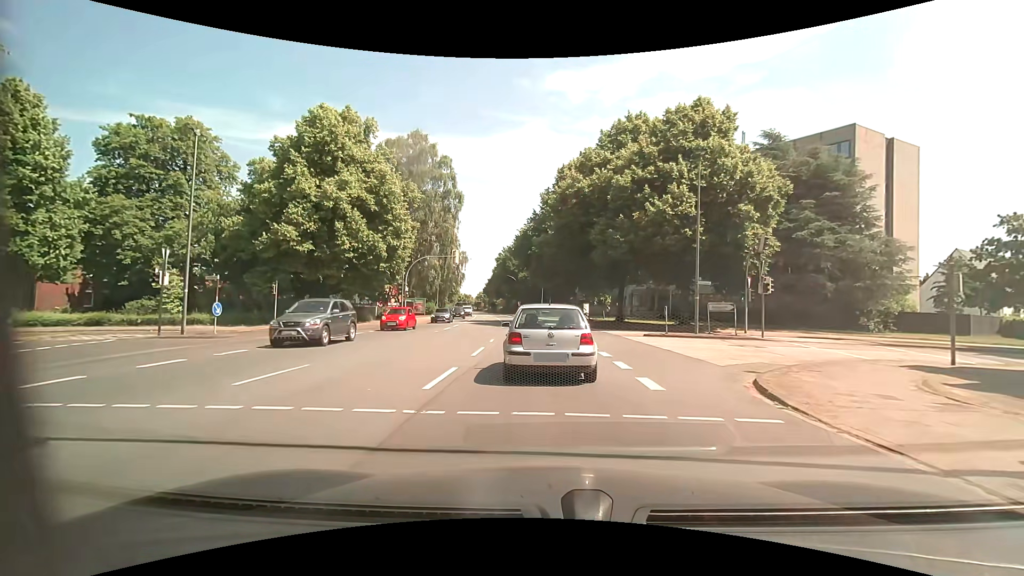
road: primary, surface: asphalt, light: Day
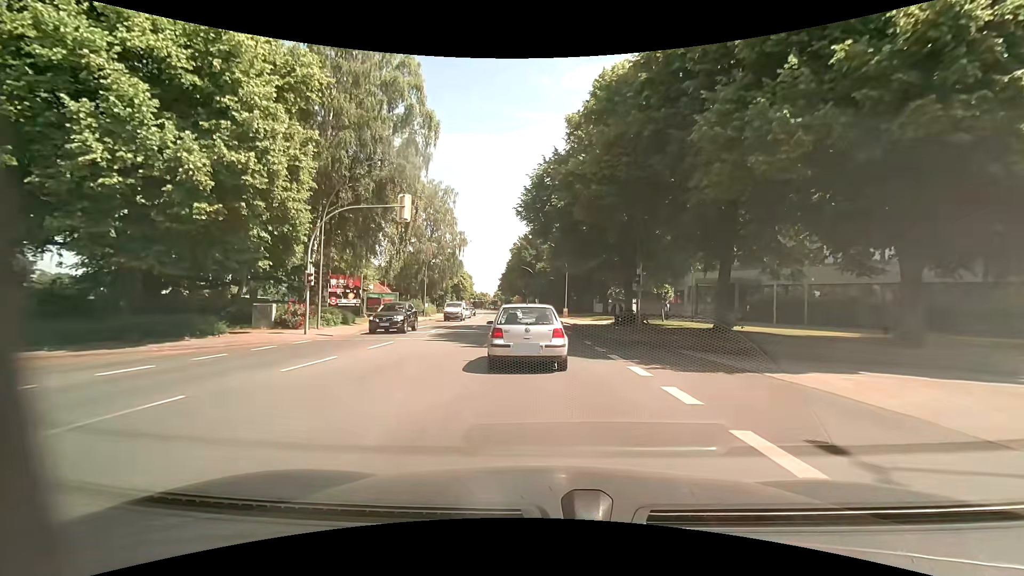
(-0.6, +22.9) m; -3°
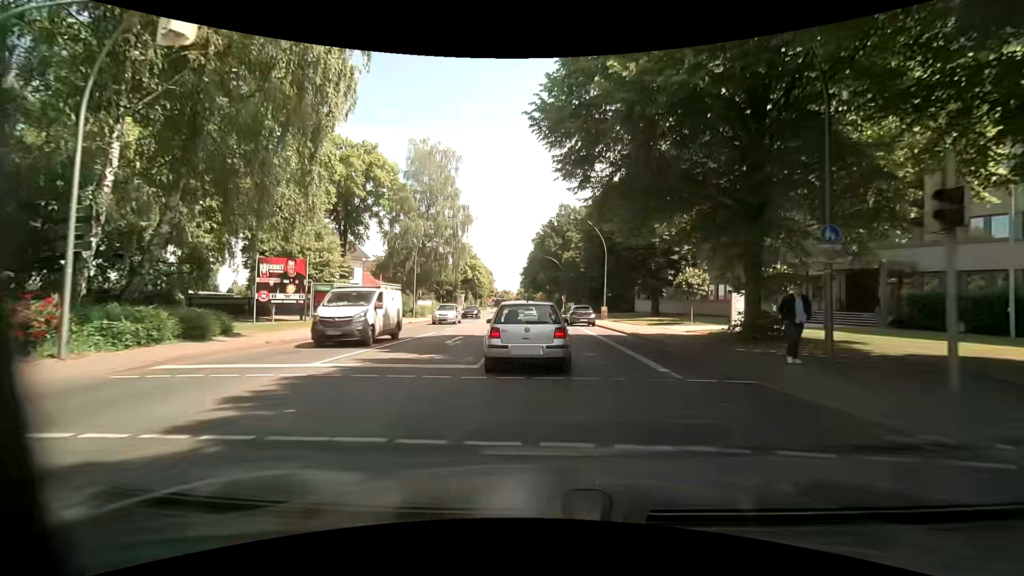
(-0.4, +16.6) m; -2°
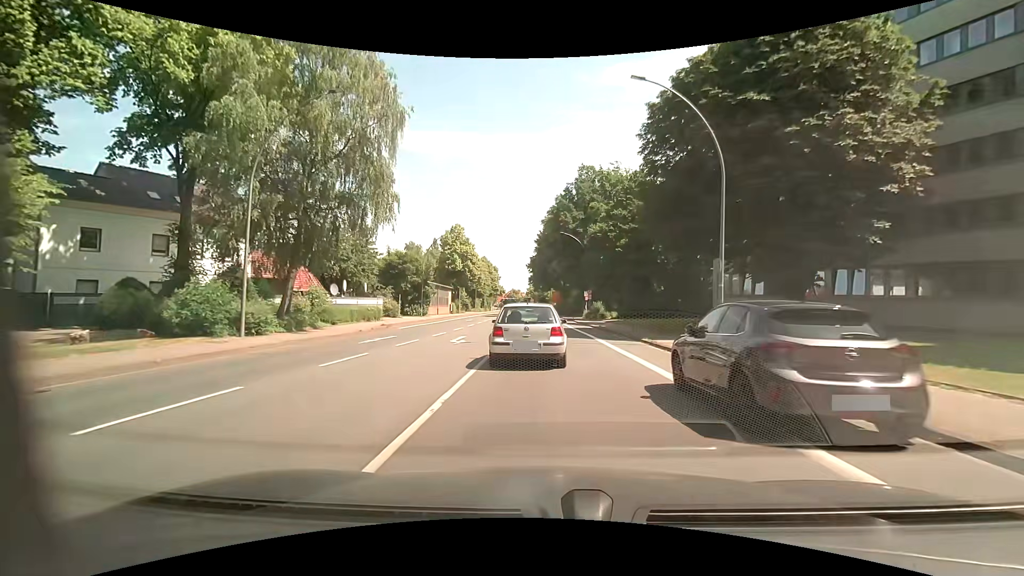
(-0.3, +28.7) m; -1°
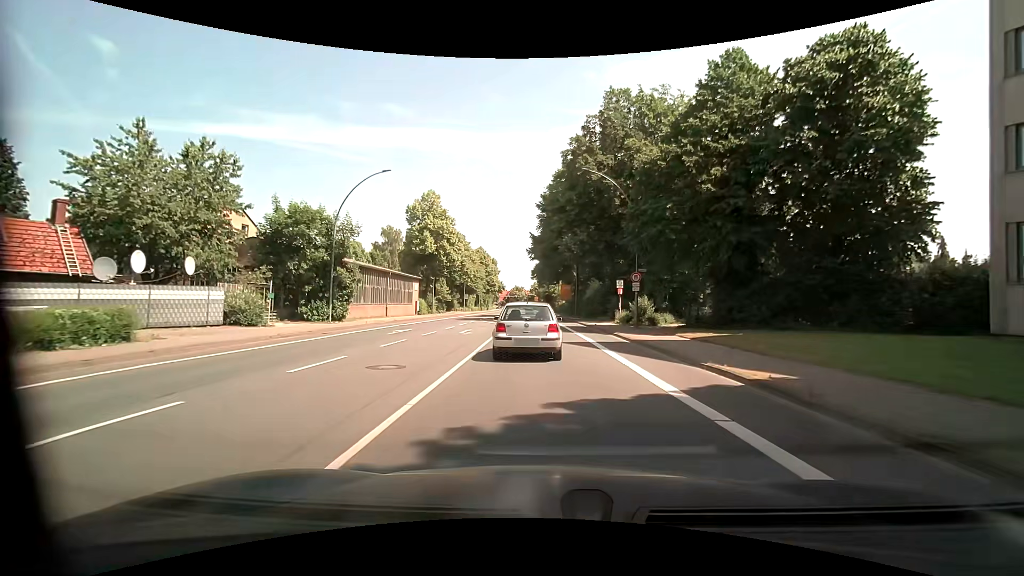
(-0.2, +25.8) m; -1°
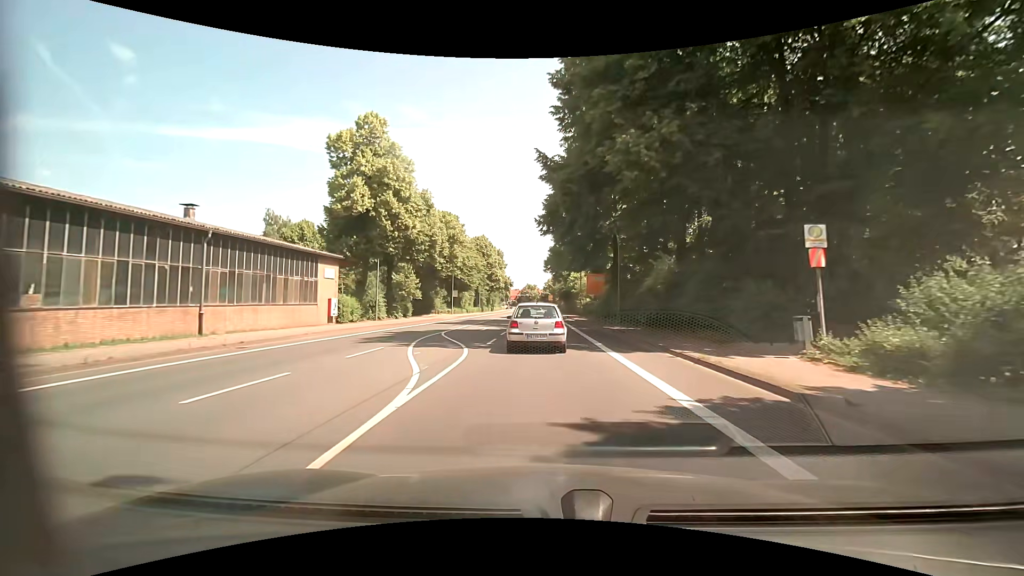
(-0.3, +27.5) m; -2°
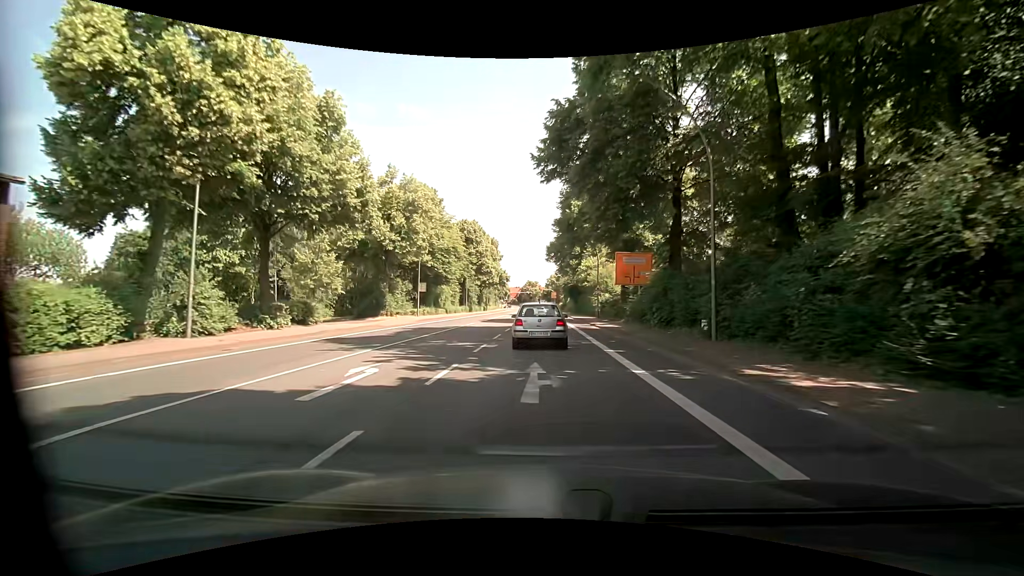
(+0.2, +21.4) m; +1°
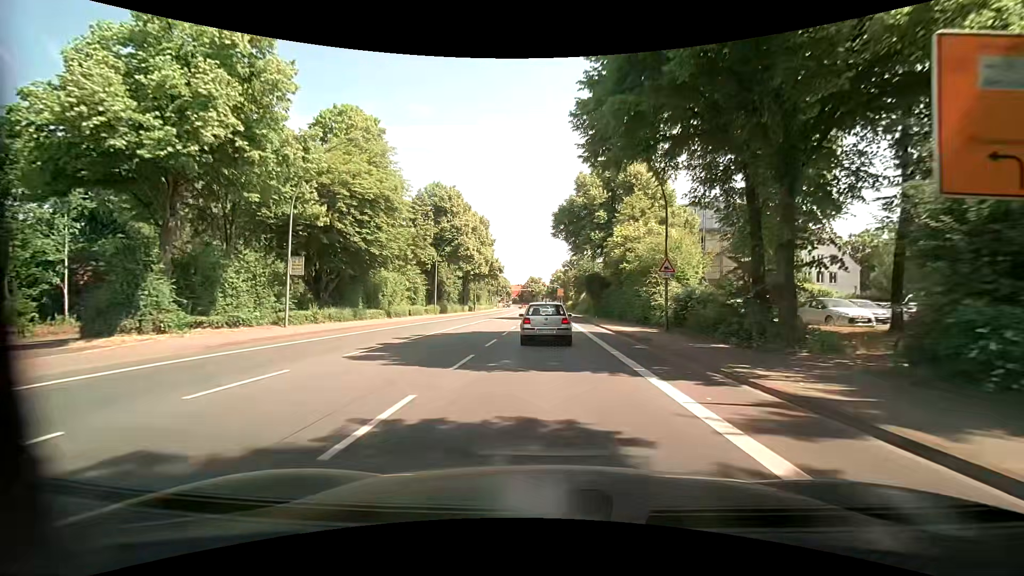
(-0.2, +28.1) m; -2°
(0, +10) (0, +20) (+1, +30) (+1, +40) (+1, +50) (+1, +60) (+2, +70) (+2, +80) (+2, +90) (+3, +100) m
